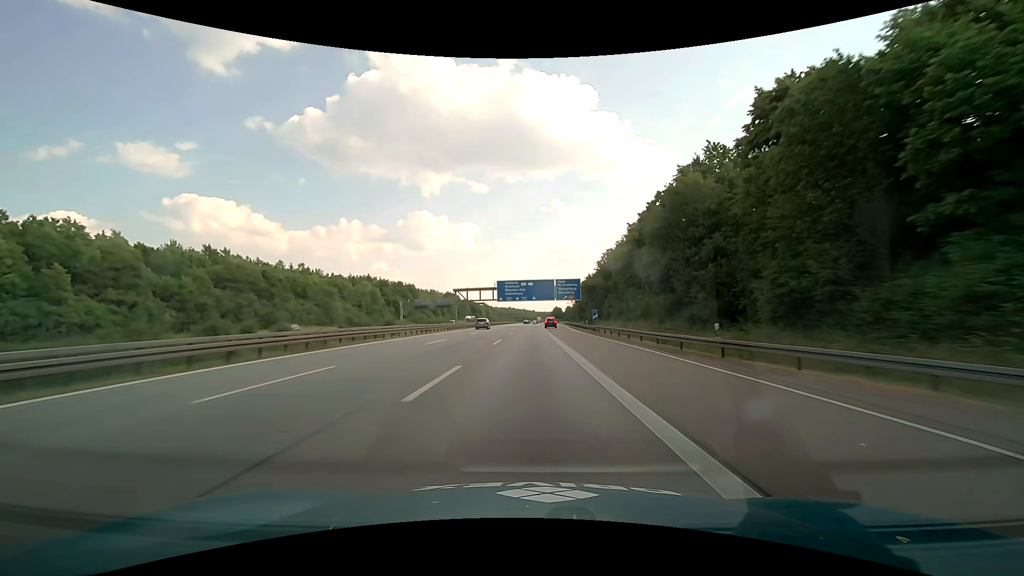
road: motorway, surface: asphalt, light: Day
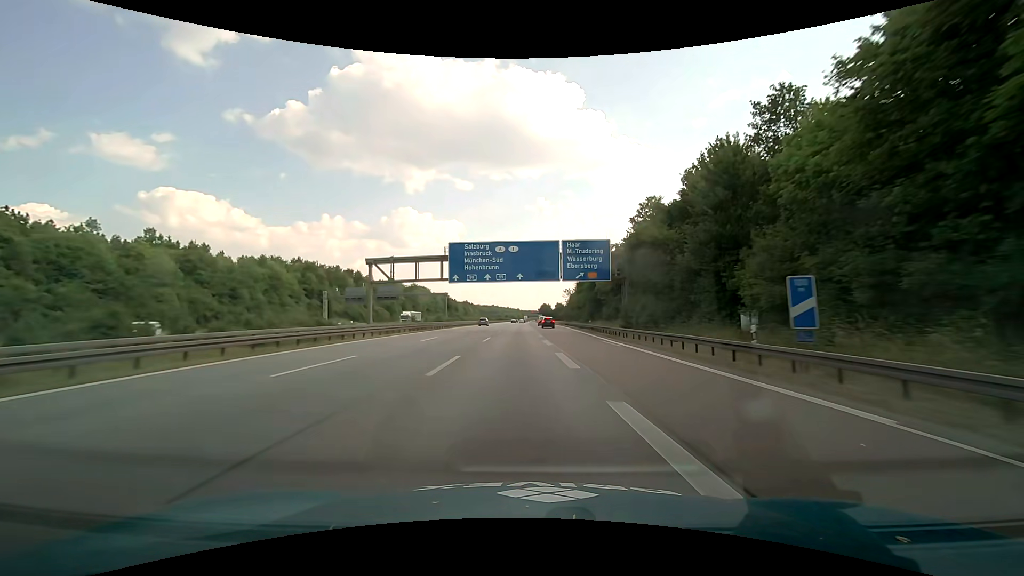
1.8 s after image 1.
(+0.2, +51.1) m; +2°
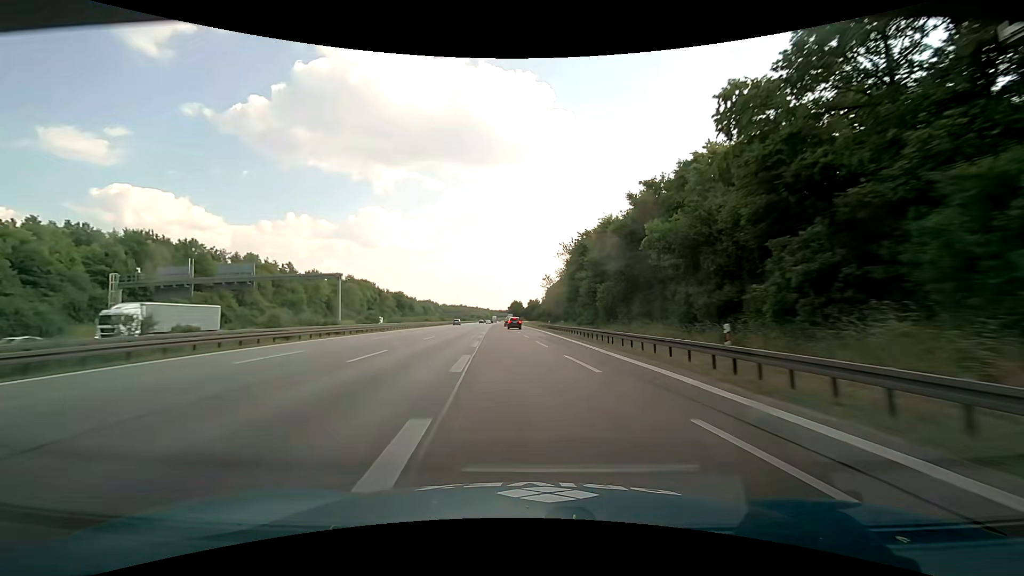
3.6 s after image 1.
(+1.4, +49.0) m; +3°
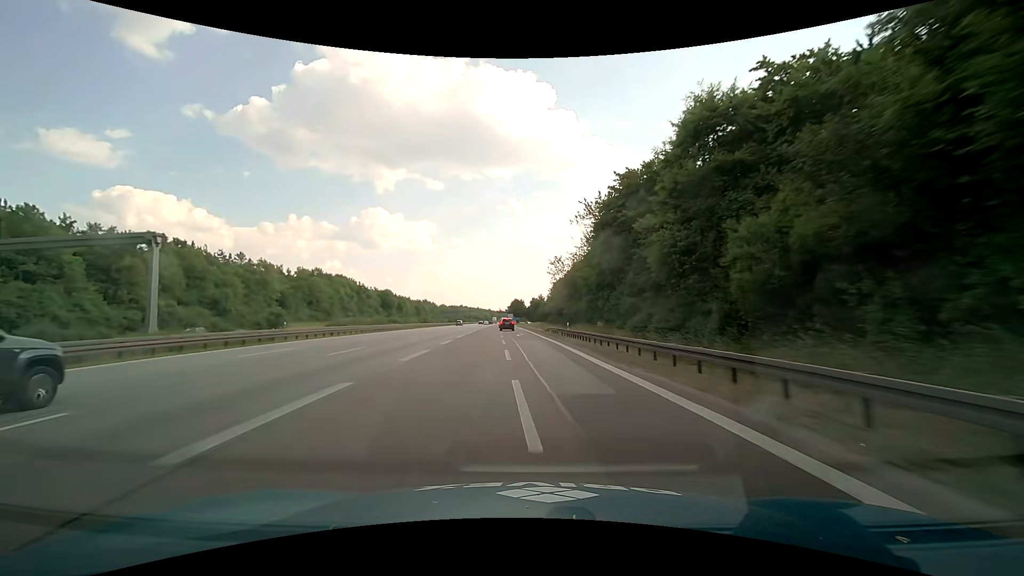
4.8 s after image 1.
(-0.1, +31.6) m; 0°
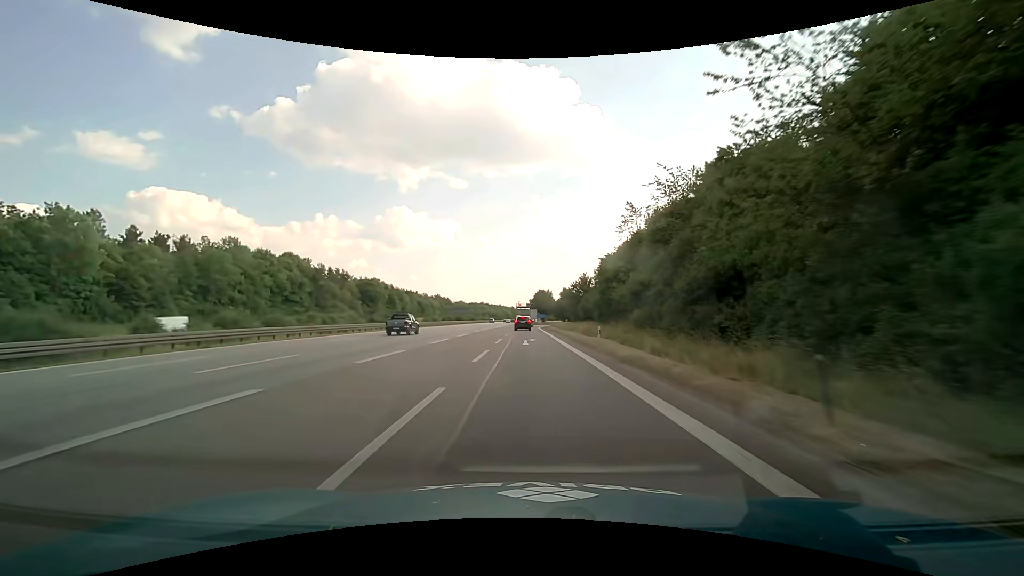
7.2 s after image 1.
(-2.1, +60.2) m; -3°
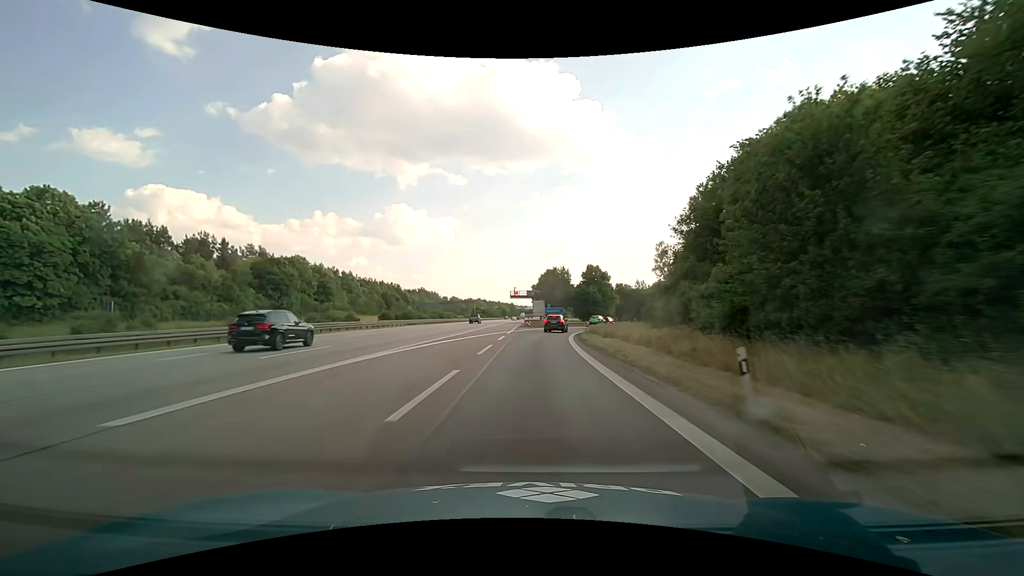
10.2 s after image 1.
(-0.3, +67.7) m; 0°
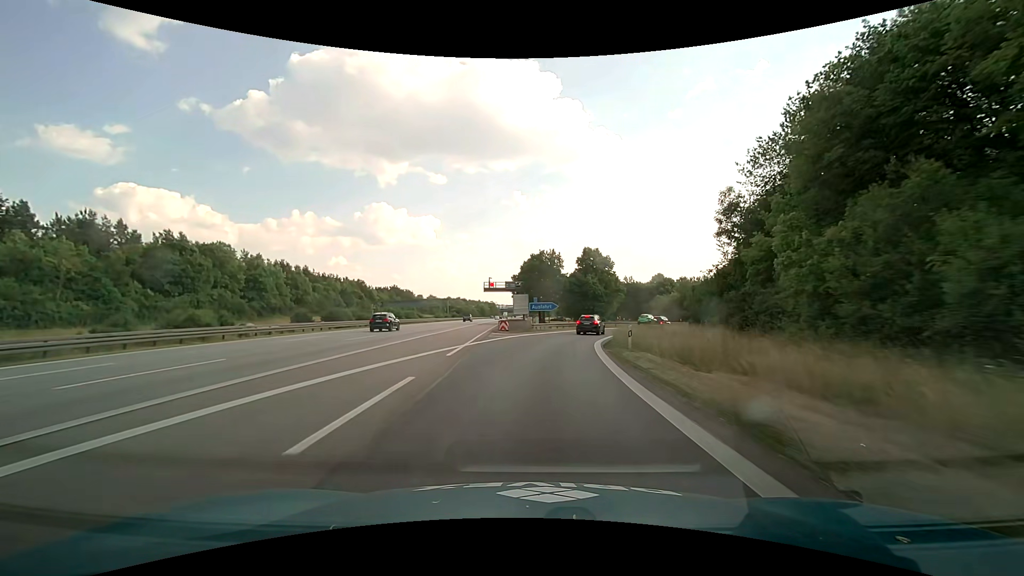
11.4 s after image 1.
(+0.4, +24.4) m; +2°
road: motorway_link
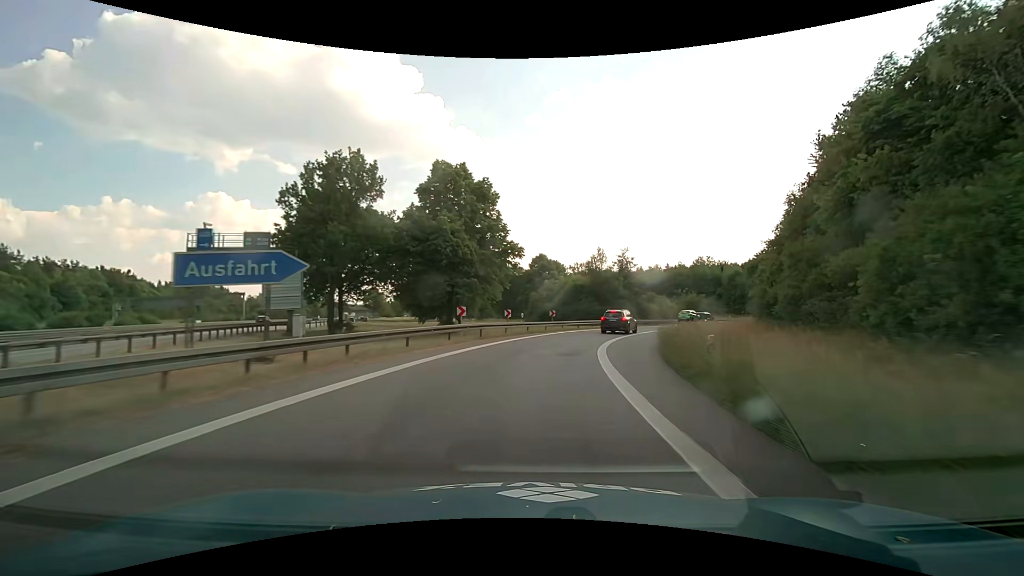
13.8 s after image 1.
(+5.4, +43.9) m; +16°
(0, +10) (+2, +20) (+4, +30) (+7, +39) (+11, +48) (+16, +57) (+21, +65) (+27, +74) (+33, +82) (+39, +90) m
